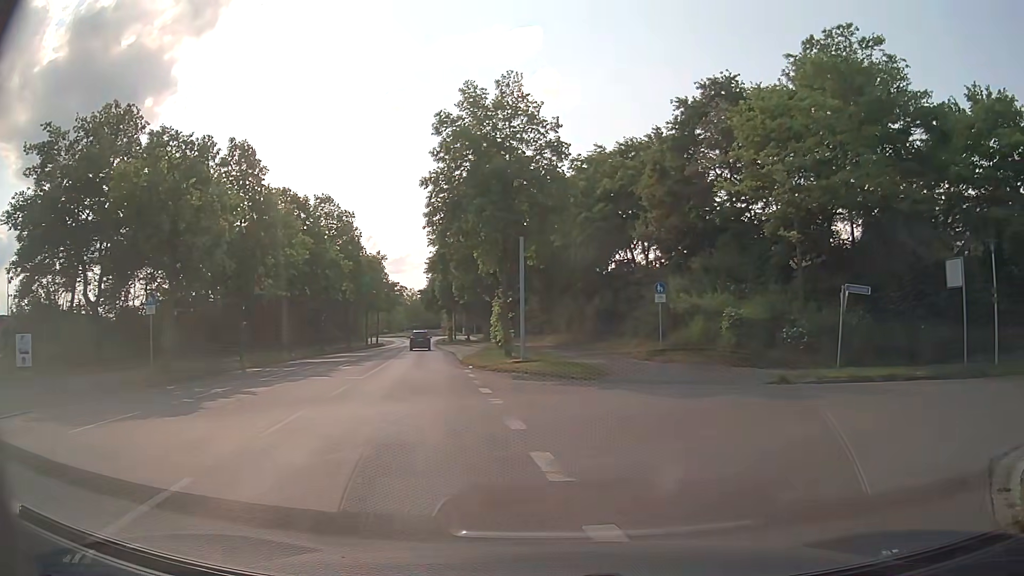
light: Day
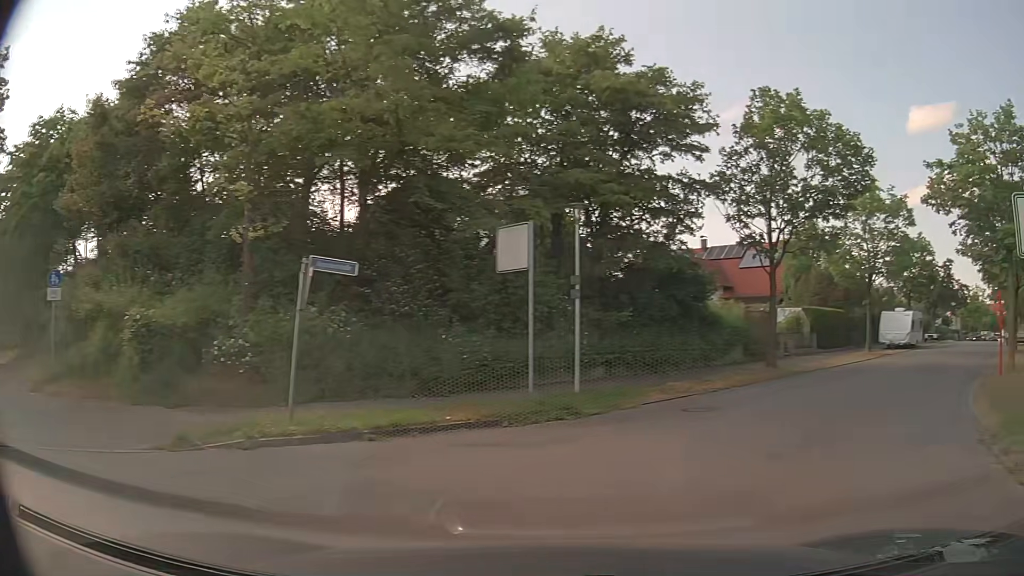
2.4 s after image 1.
(+3.0, +8.7) m; +43°
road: residential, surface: asphalt
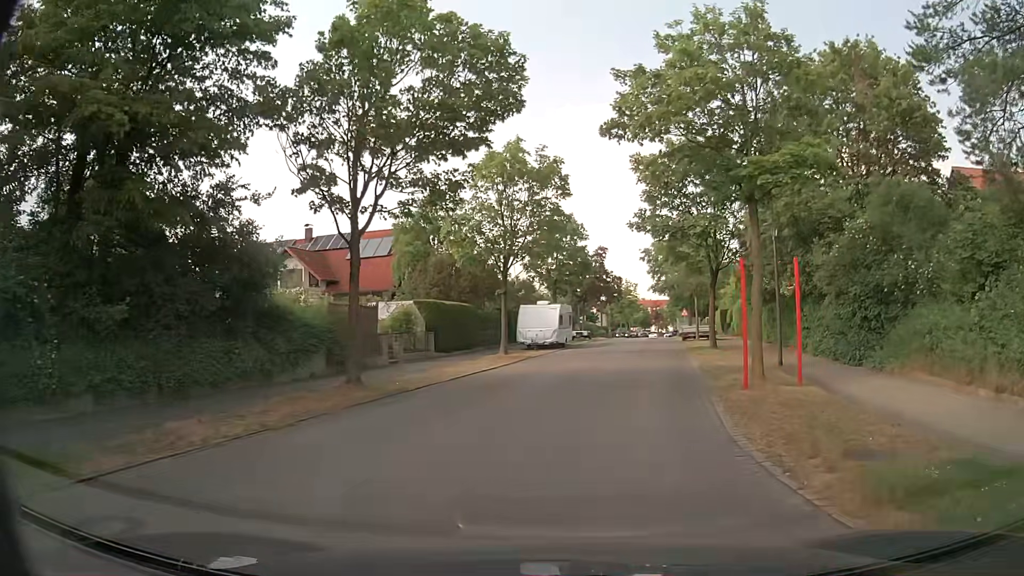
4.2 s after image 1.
(+2.7, +7.9) m; +30°
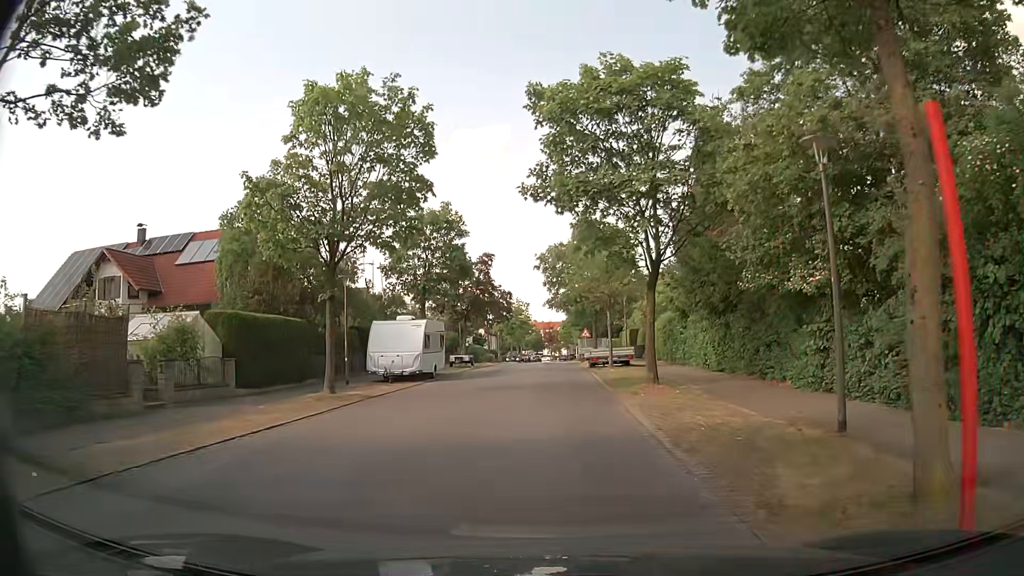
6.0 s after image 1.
(+1.2, +10.3) m; +9°
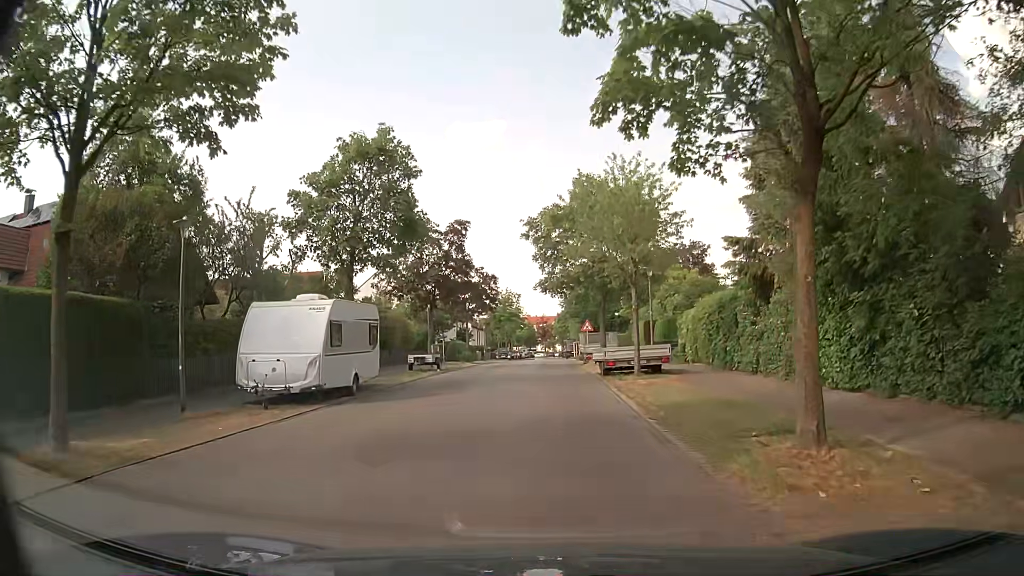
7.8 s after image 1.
(+0.3, +11.5) m; +2°
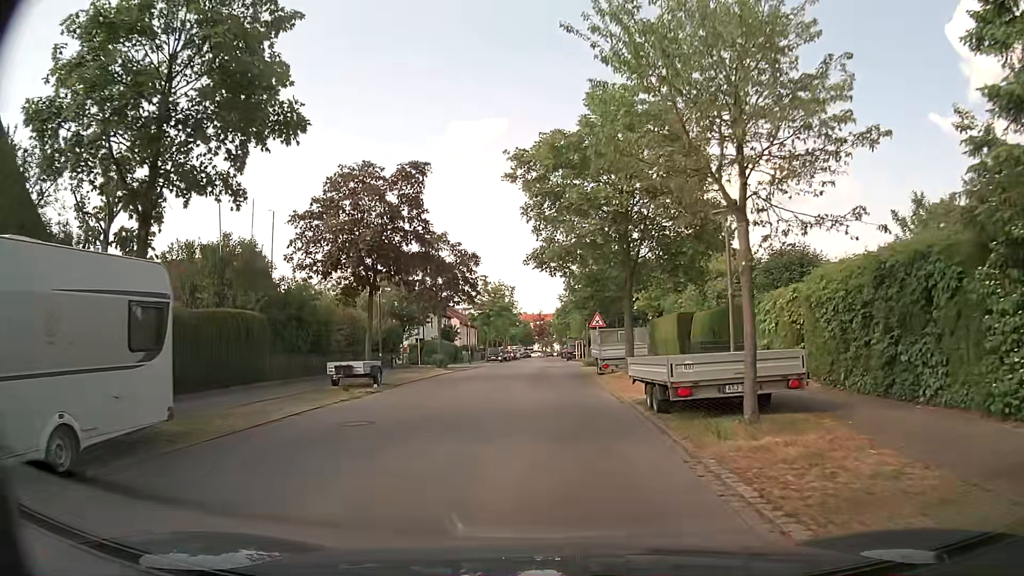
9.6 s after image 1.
(+0.1, +11.8) m; +1°
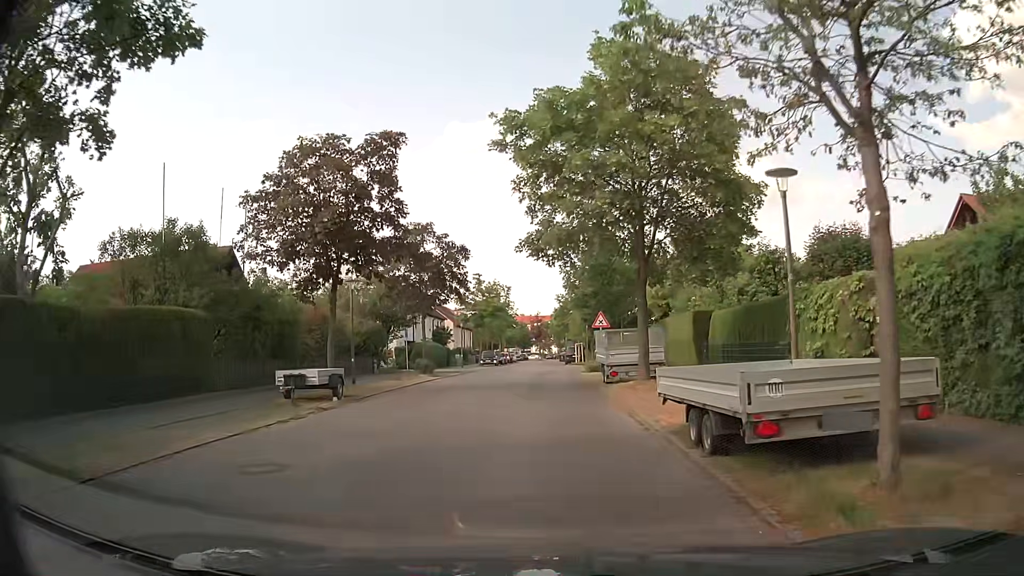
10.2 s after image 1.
(0.0, +3.9) m; 0°
(0, +10) (0, +20) (-1, +30) (-1, +40) (-1, +50) (-1, +60) (-1, +70) (-1, +80) (-2, +90) (-2, +100) m
